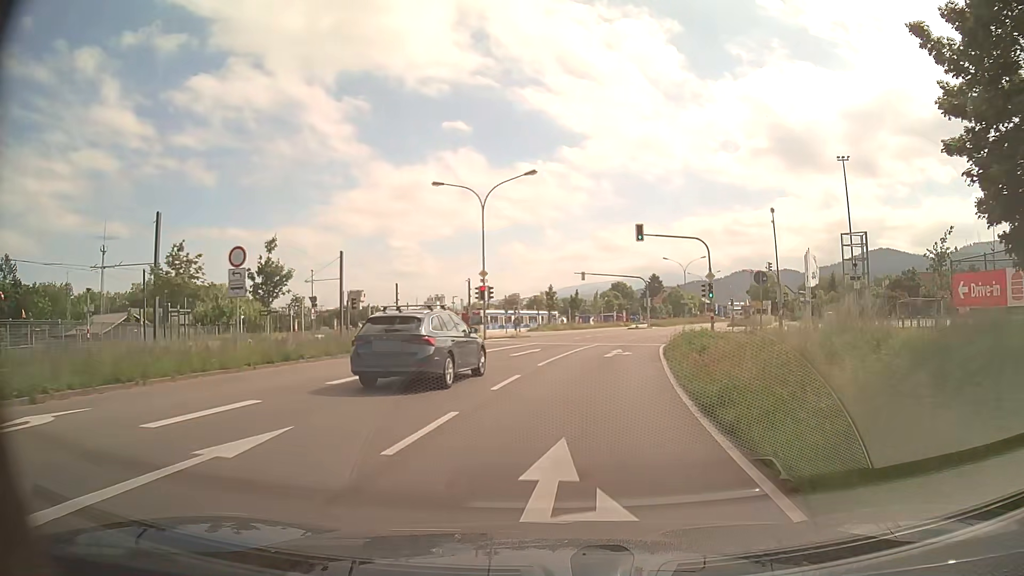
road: secondary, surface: asphalt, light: Day
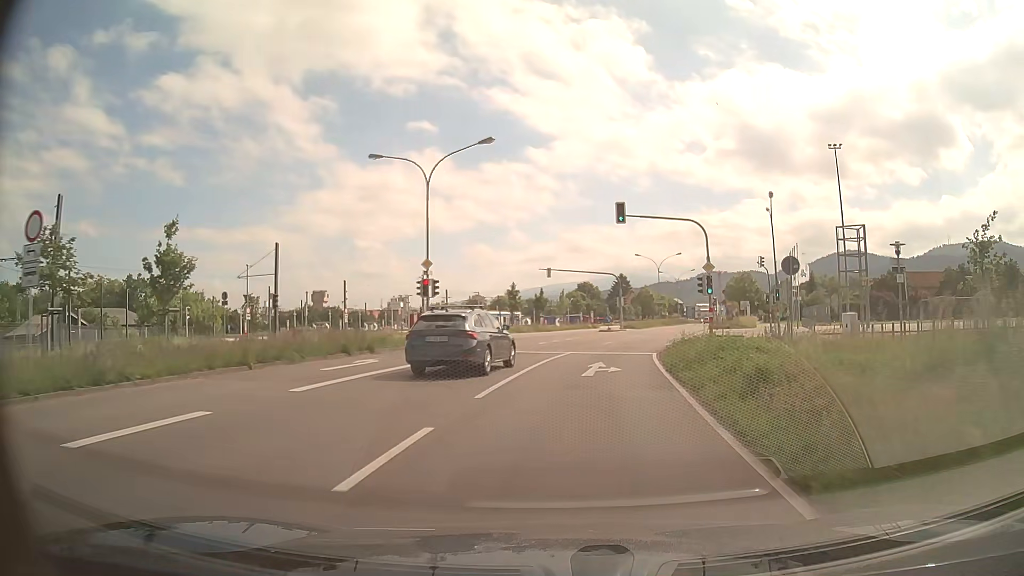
(+0.1, +7.4) m; +2°
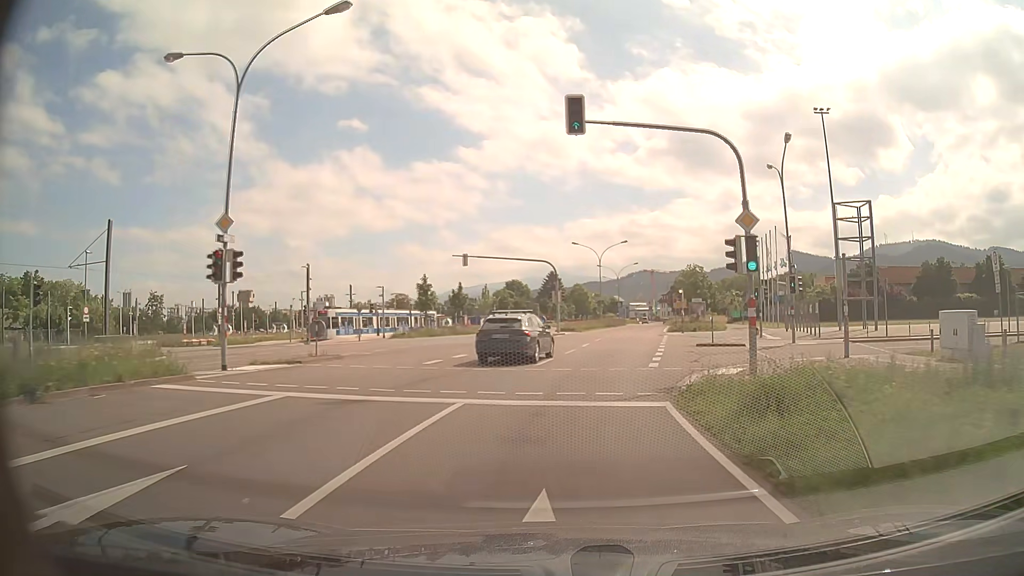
(+0.9, +14.8) m; +7°
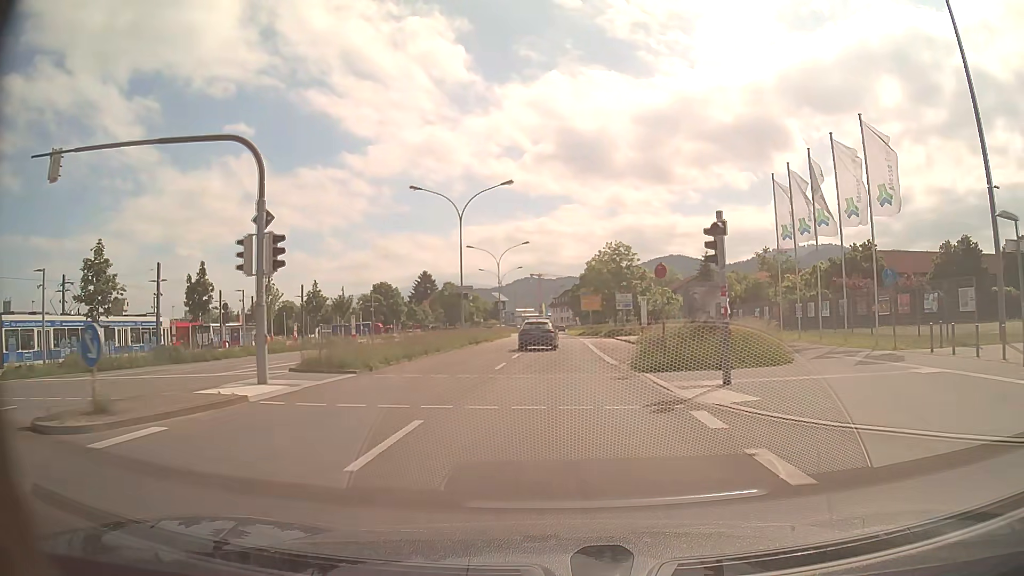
(+3.8, +37.1) m; +10°
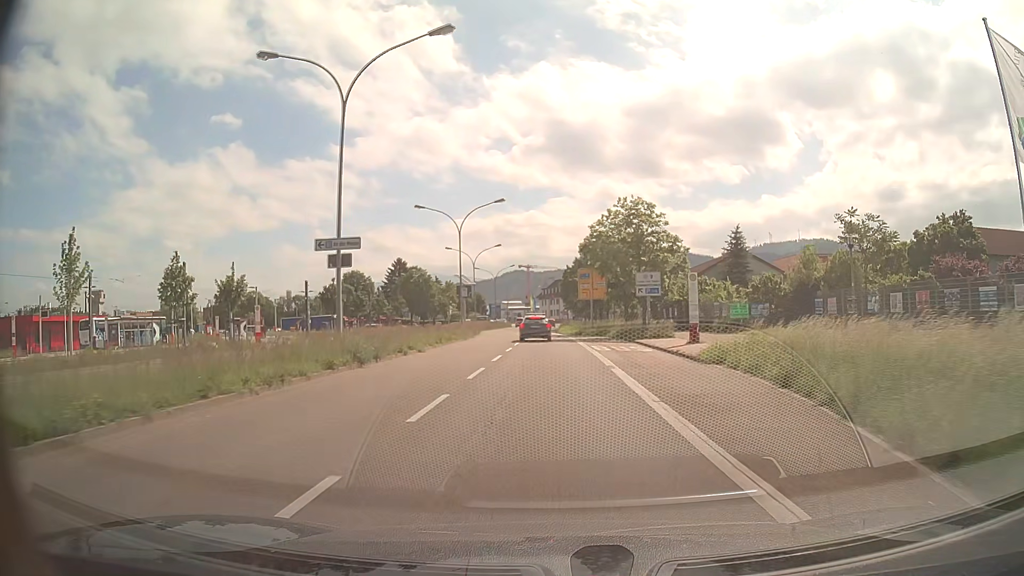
(+0.3, +22.4) m; +1°
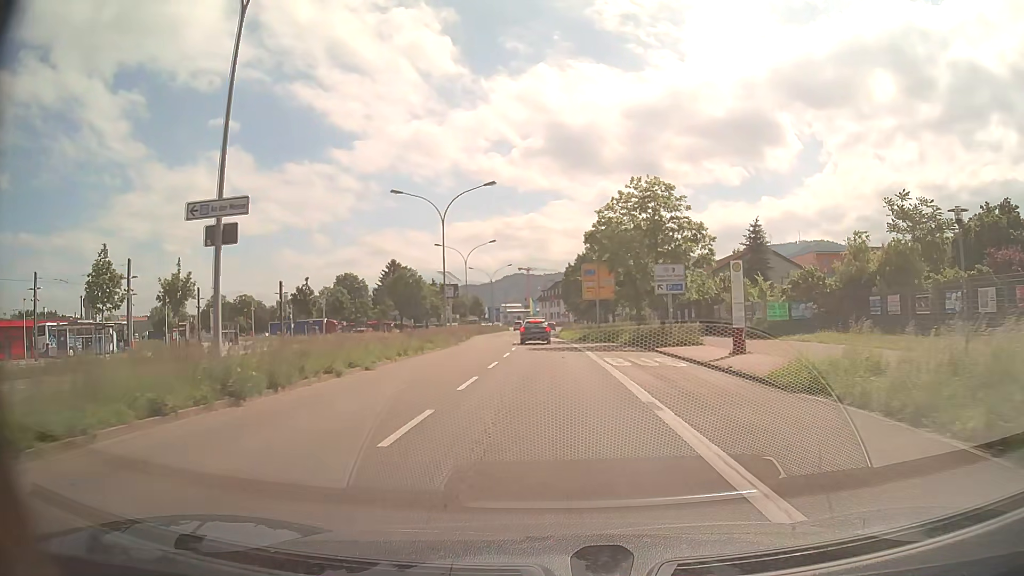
(0.0, +7.5) m; 0°
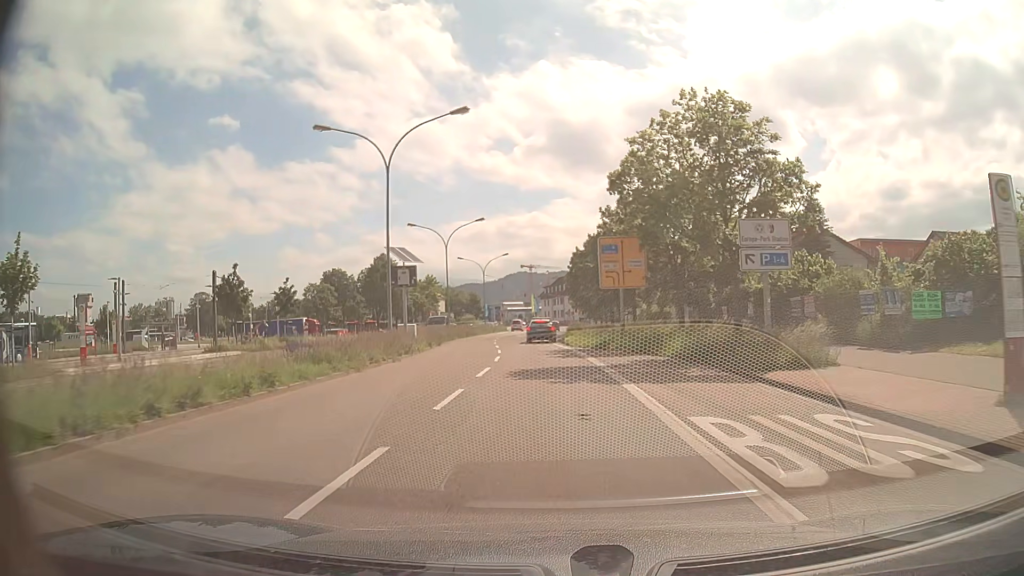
(-0.1, +15.0) m; -1°
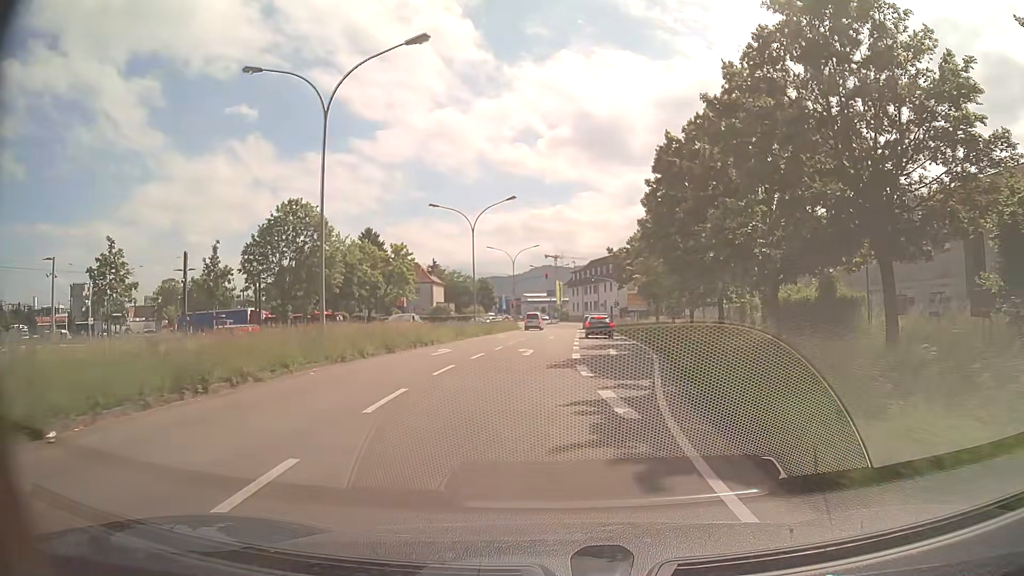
(-1.1, +37.2) m; -3°
(0, +10) (+1, +20) (+2, +30) (+3, +40) (+4, +50) (+4, +60) (+4, +70) (+5, +80) (+5, +90) (+5, +100) m
